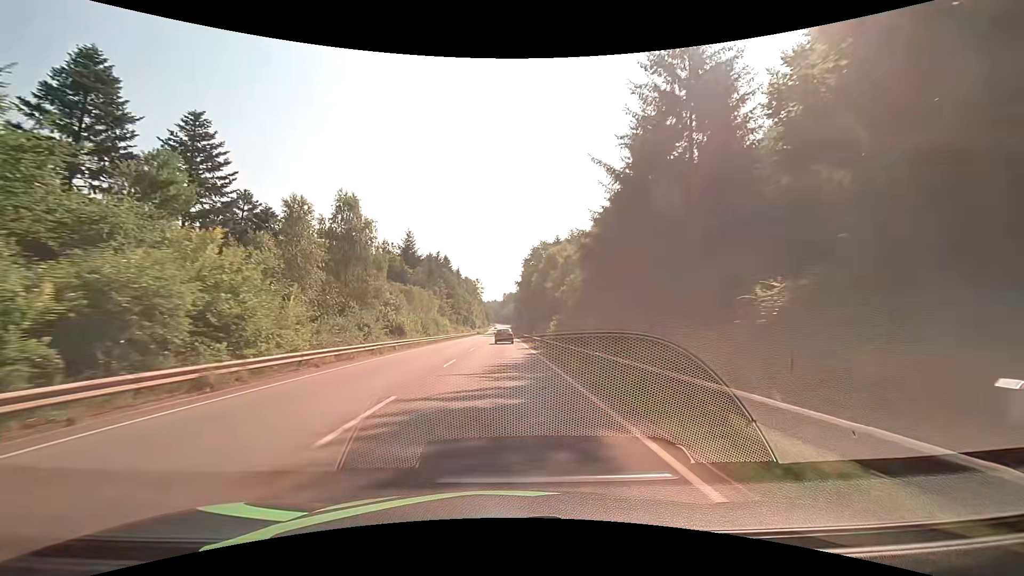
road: secondary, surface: asphalt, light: Day
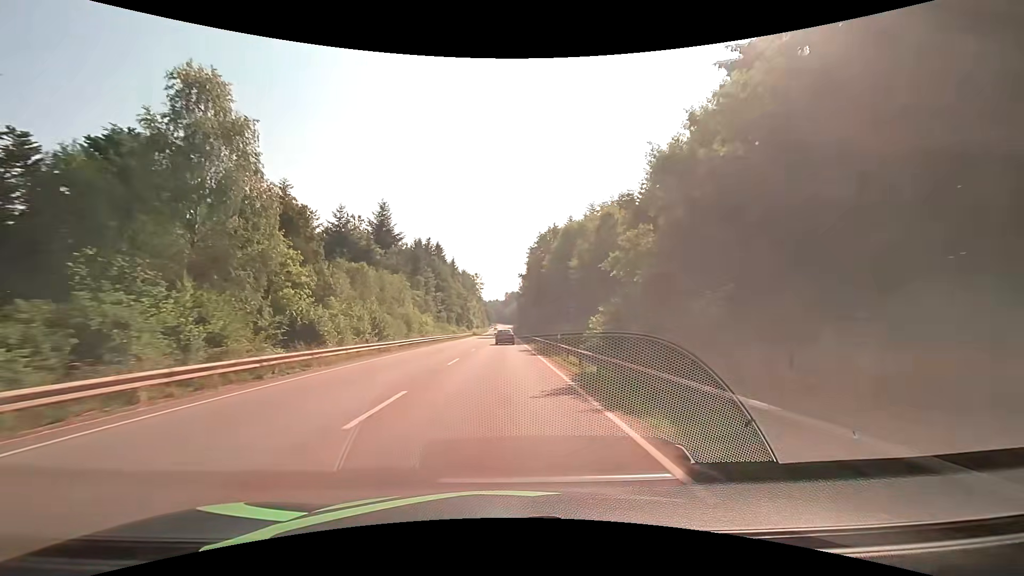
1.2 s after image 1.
(0.0, +23.3) m; 0°
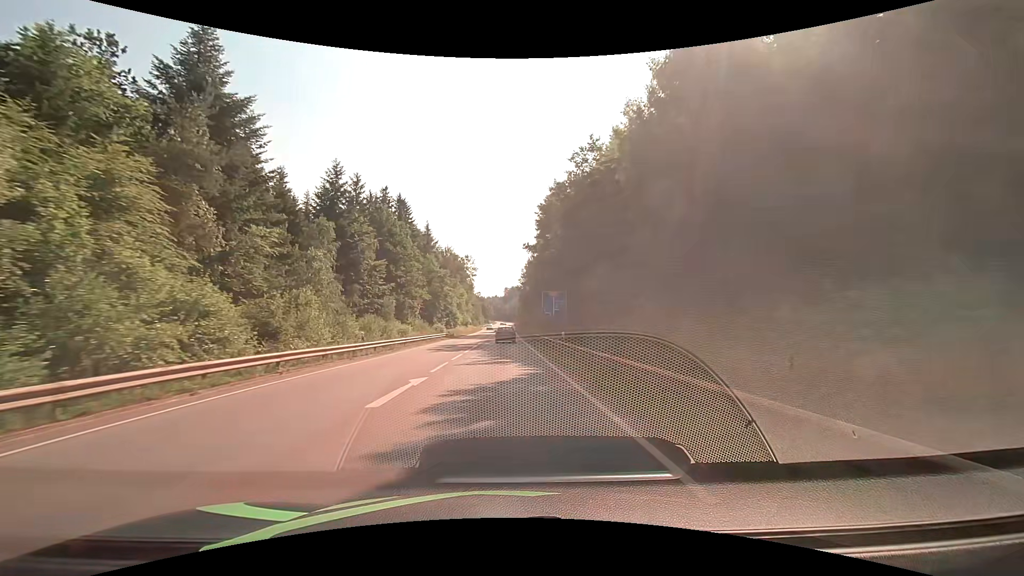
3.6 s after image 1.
(-0.1, +46.8) m; 0°
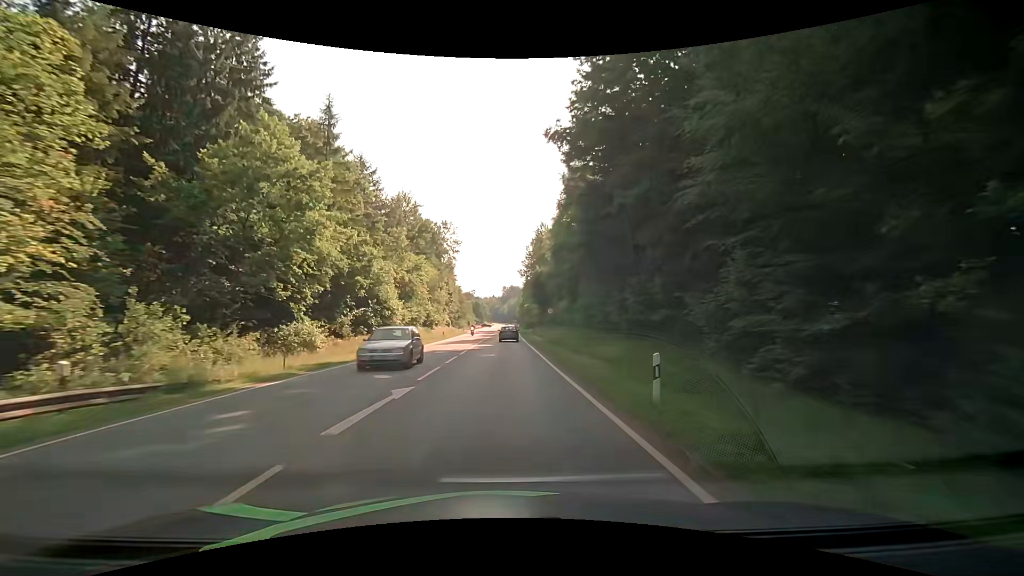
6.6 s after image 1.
(-0.1, +56.0) m; 0°
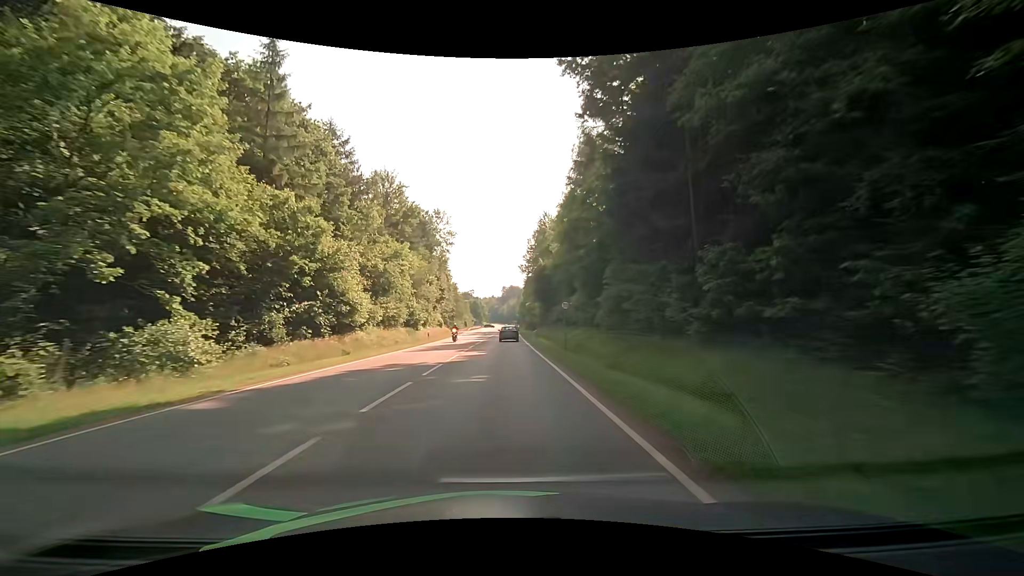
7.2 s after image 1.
(0.0, +11.0) m; 0°
(0, +10) (0, +20) (0, +30) (0, +40) (0, +50) (0, +60) (0, +70) (0, +80) (+1, +90) (+1, +100) m
